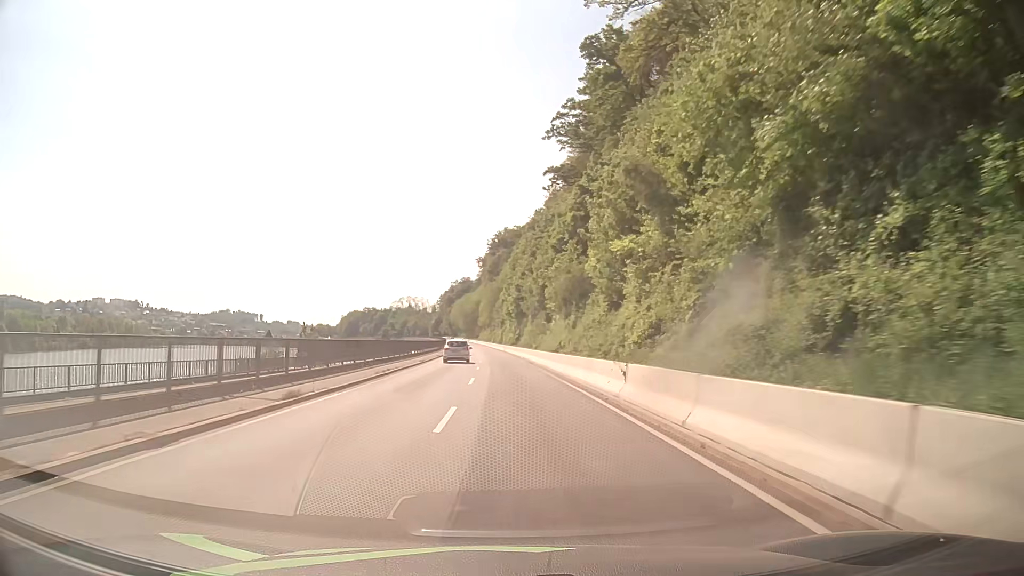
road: primary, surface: asphalt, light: Day
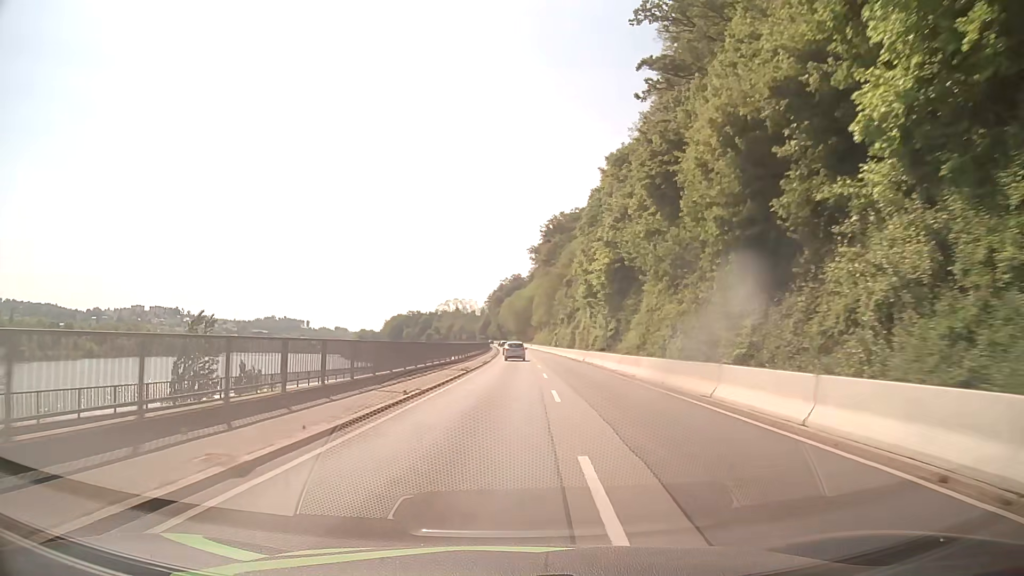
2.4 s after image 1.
(-2.3, +42.1) m; -5°
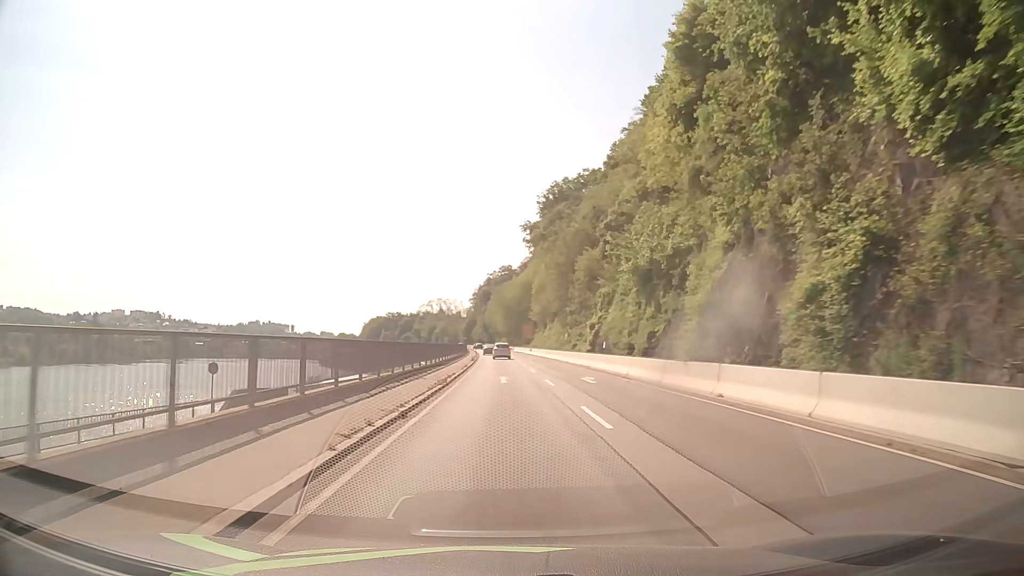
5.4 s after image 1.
(+0.7, +53.3) m; +1°
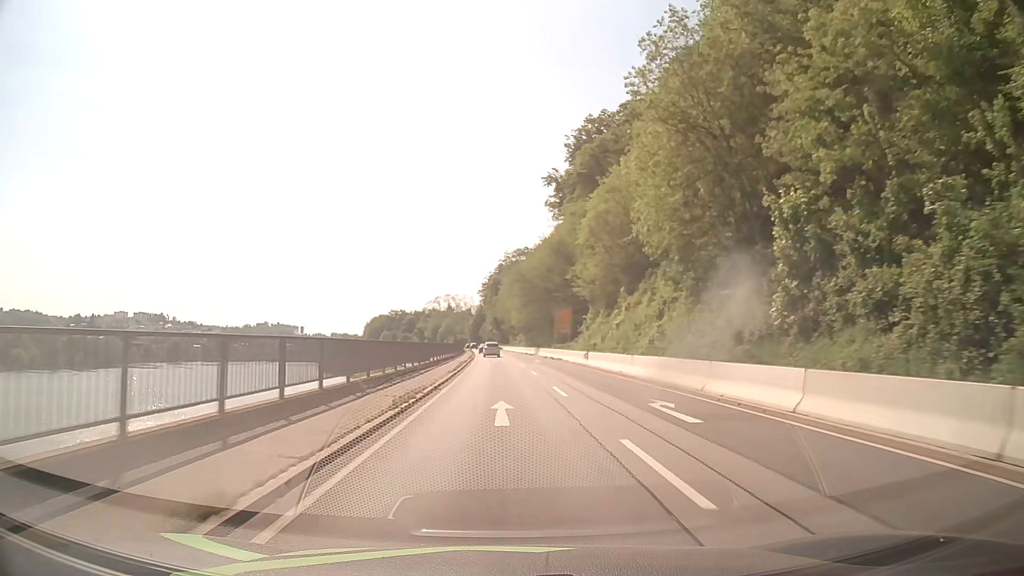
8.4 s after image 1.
(-0.5, +53.8) m; -1°
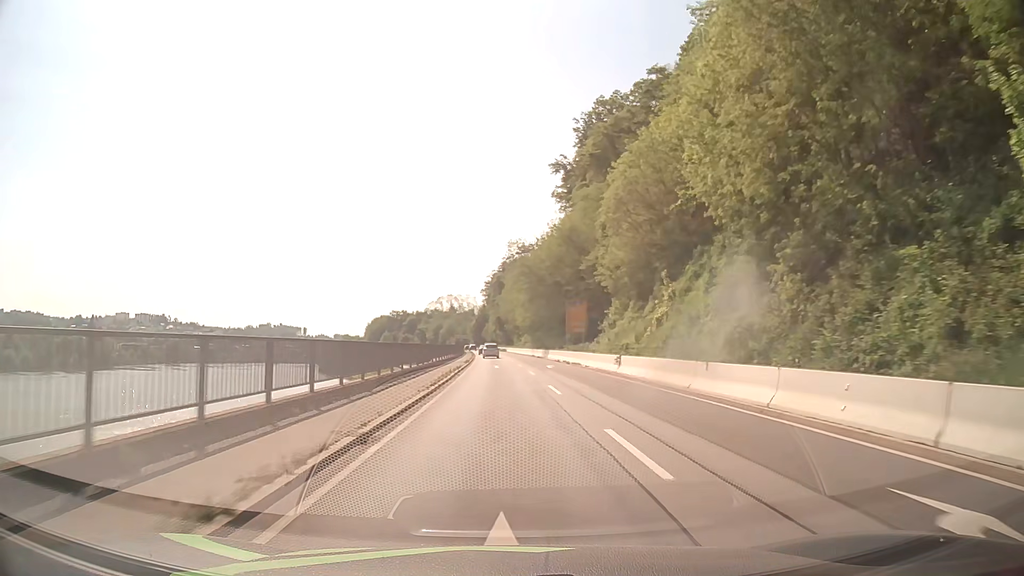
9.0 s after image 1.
(0.0, +10.7) m; 0°
